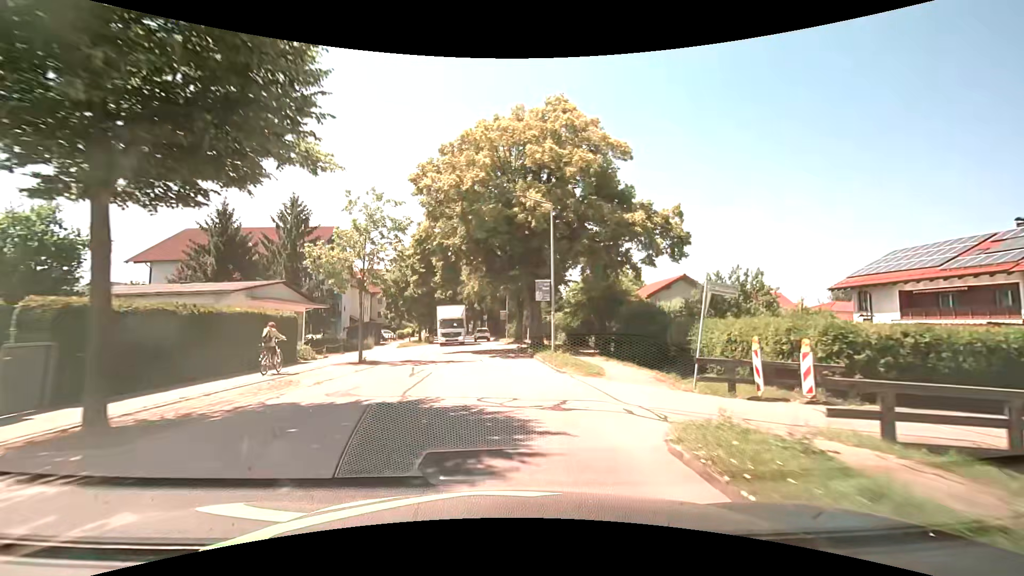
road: unclassified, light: Day
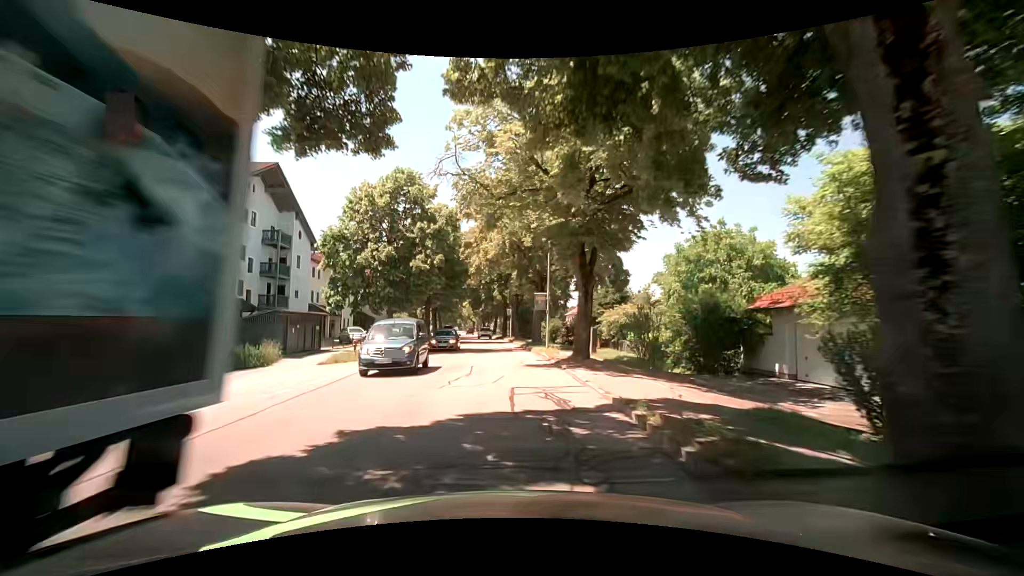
(-0.7, +25.6) m; -4°
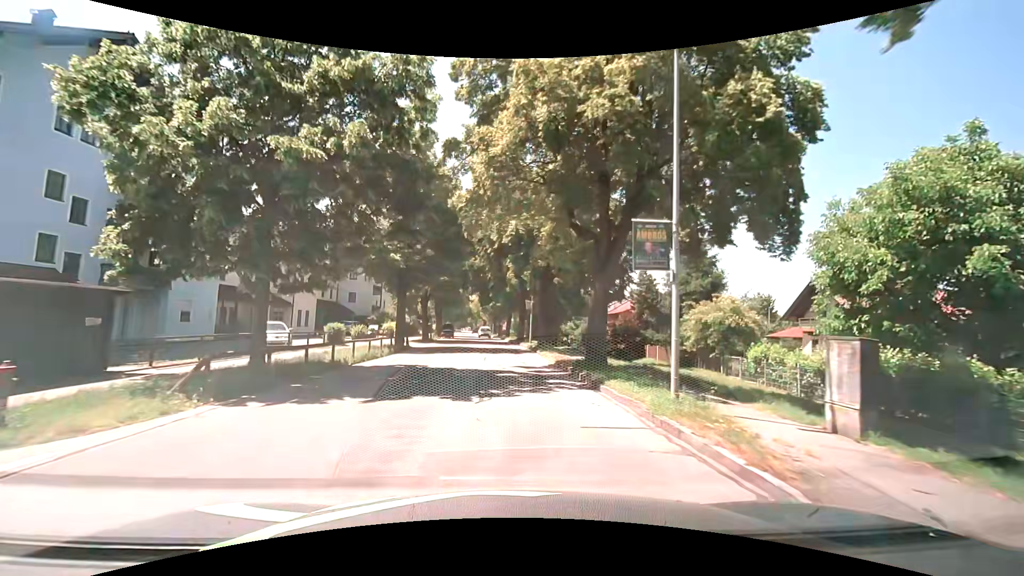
(-0.2, +18.6) m; -2°
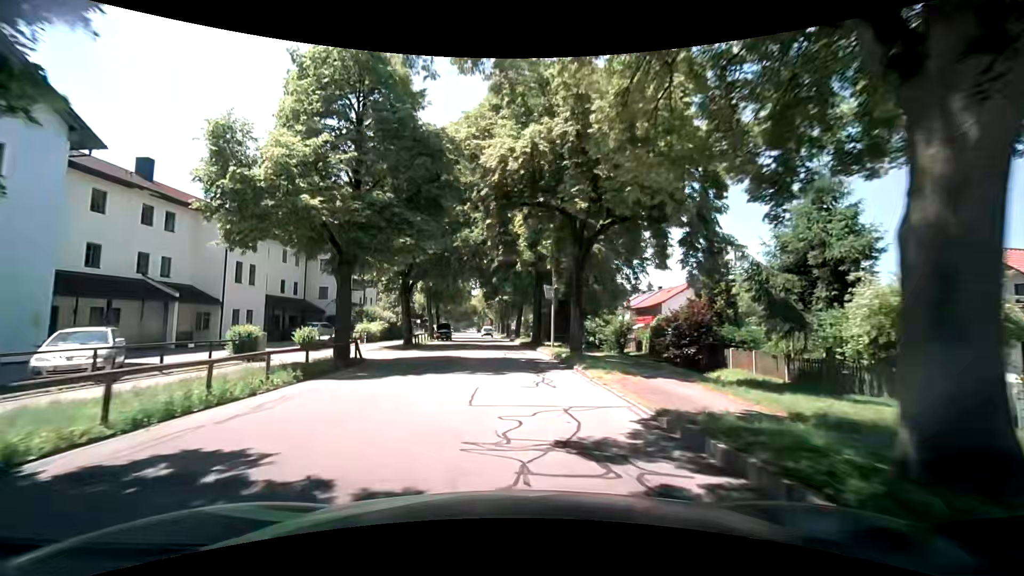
(+0.1, +12.6) m; 0°
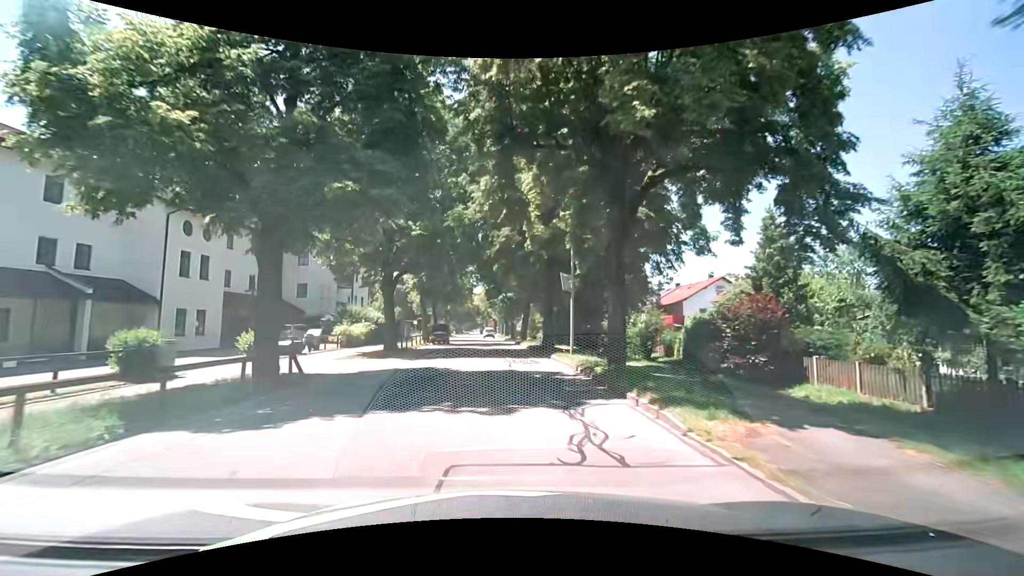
(-0.1, +6.4) m; 0°
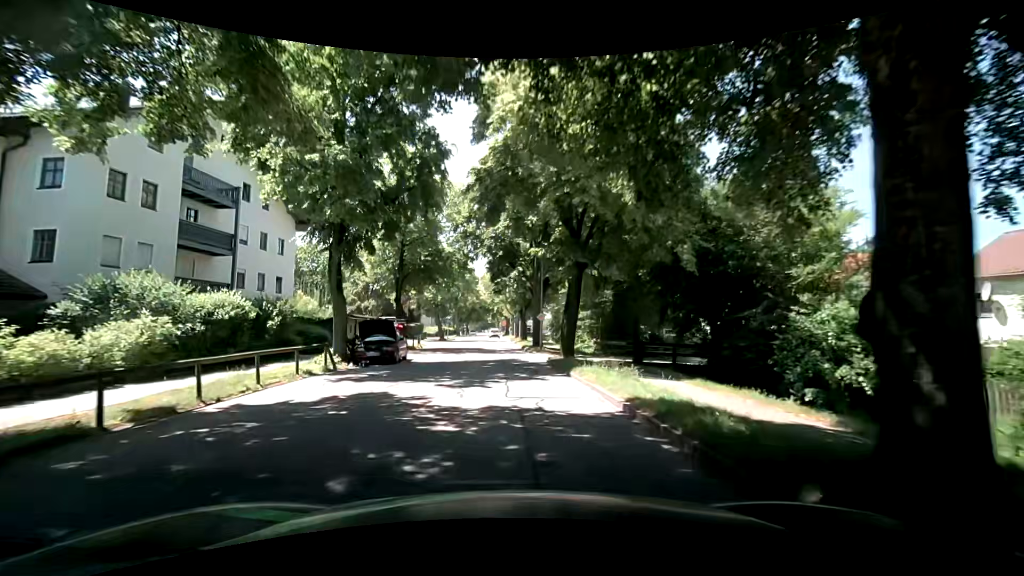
(-0.4, +26.1) m; -3°
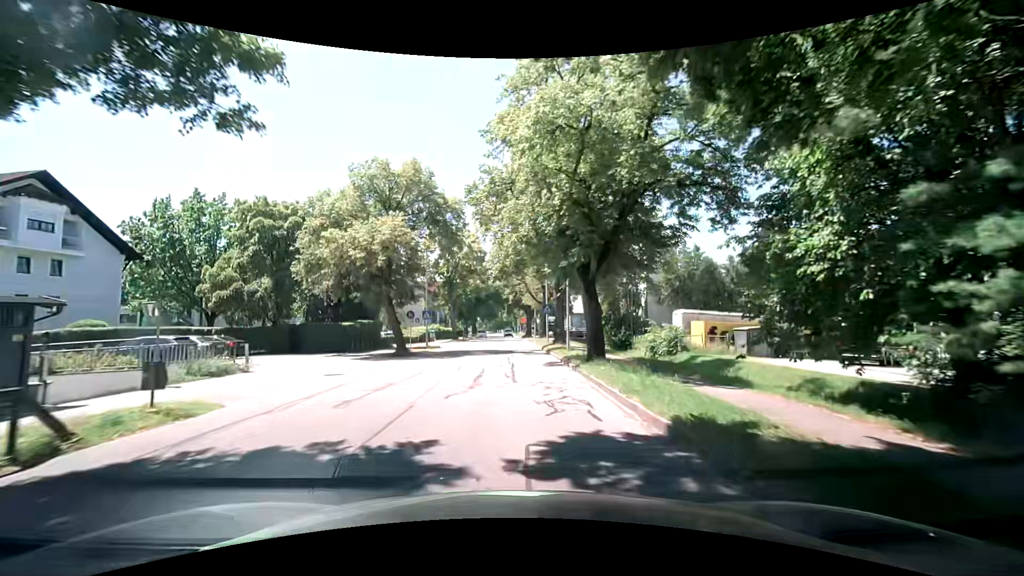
(-0.2, +32.9) m; -2°
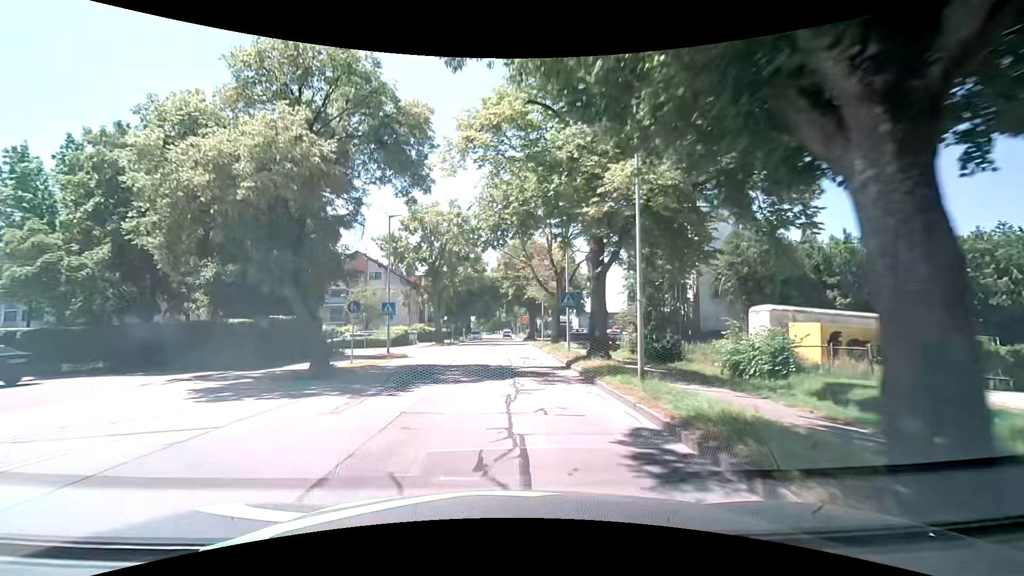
(+0.1, +13.3) m; +1°
(0, +10) (0, +20) (0, +30) (0, +40) (0, +50) (0, +60) (0, +70) (0, +80) (0, +90) (0, +100) m
